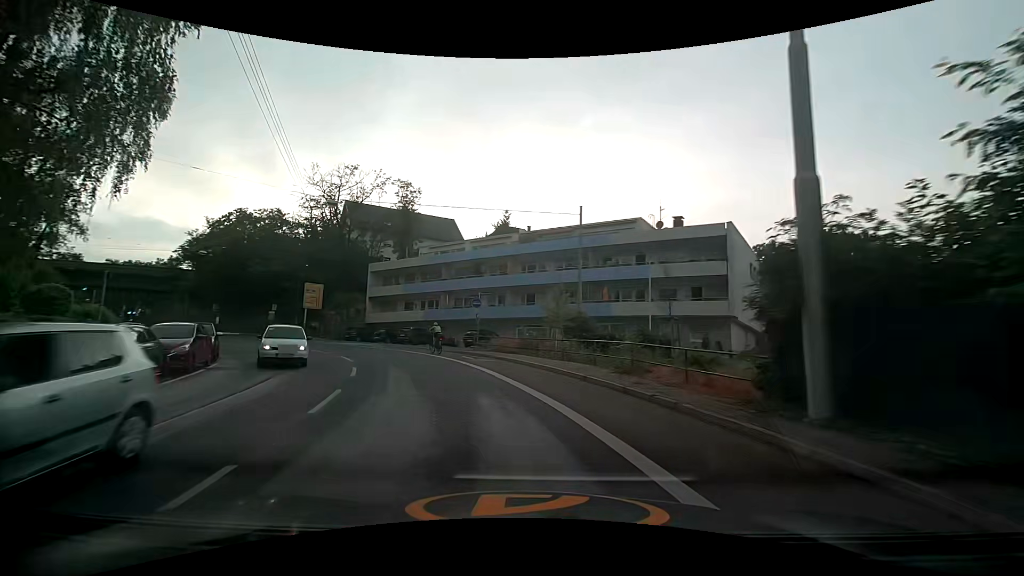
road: secondary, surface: asphalt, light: Day
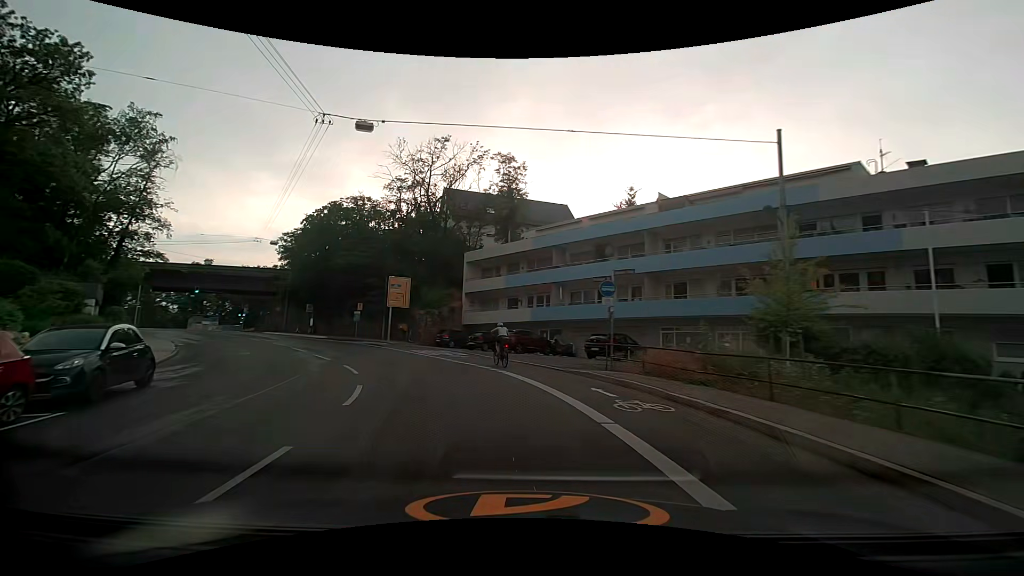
(-1.4, +11.9) m; -13°
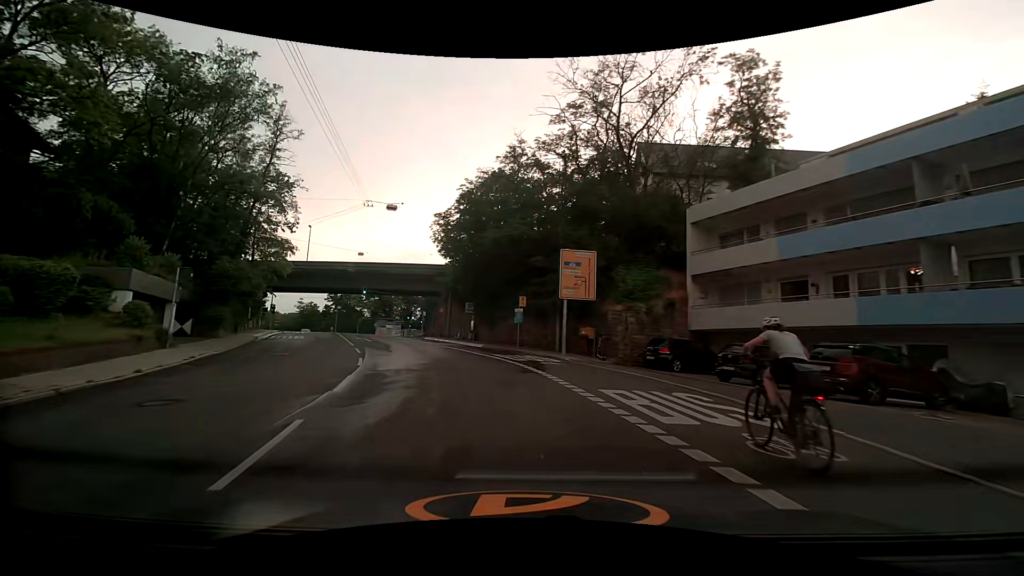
(-3.3, +17.1) m; -22°
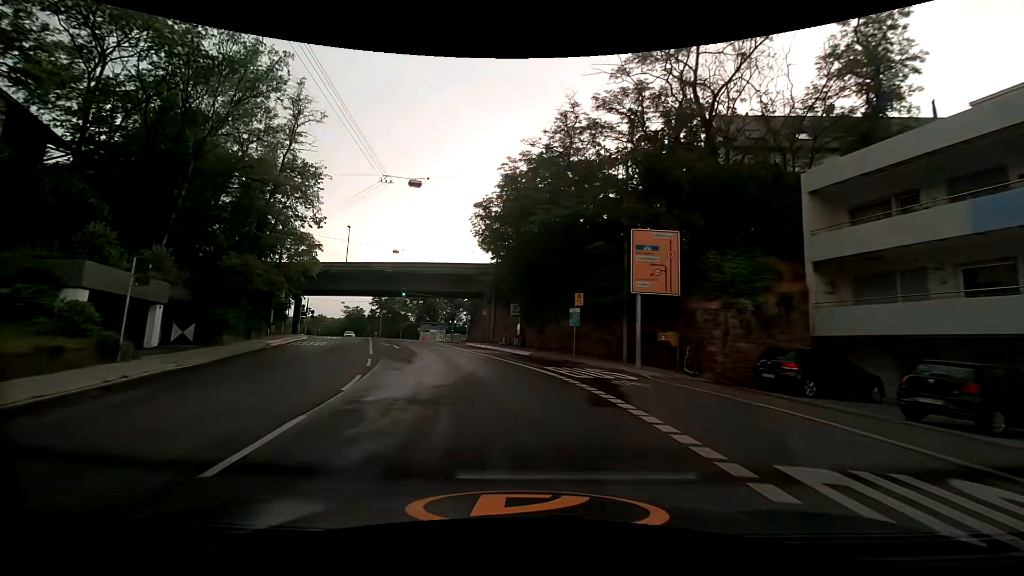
(-0.3, +5.8) m; -5°
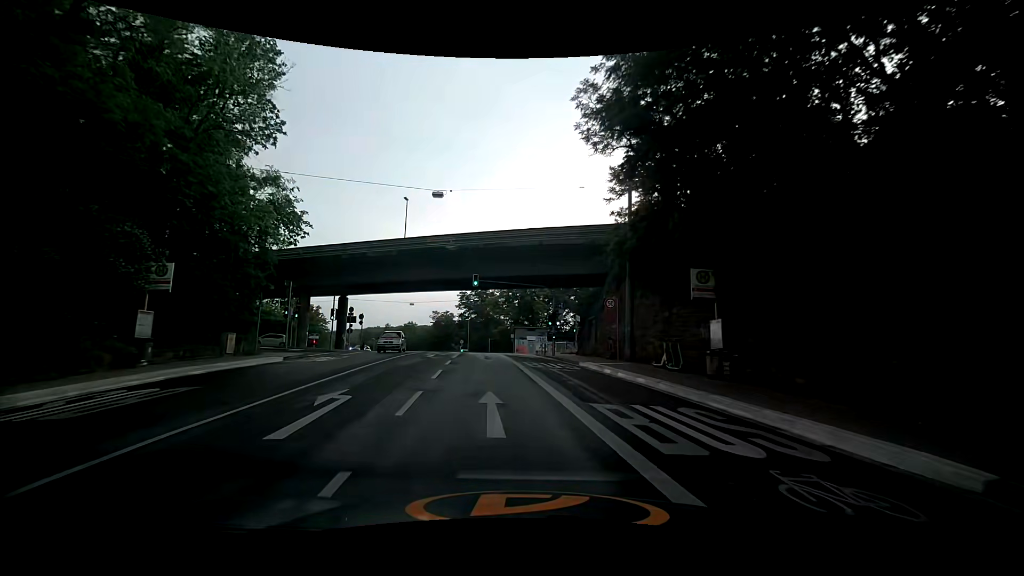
(-2.8, +23.5) m; -12°
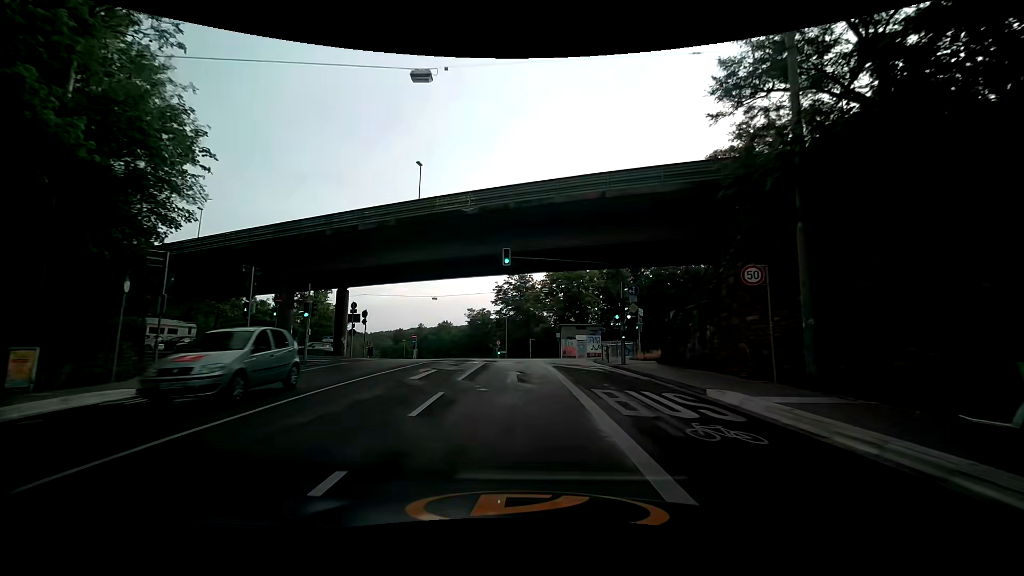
(-0.7, +12.3) m; -5°
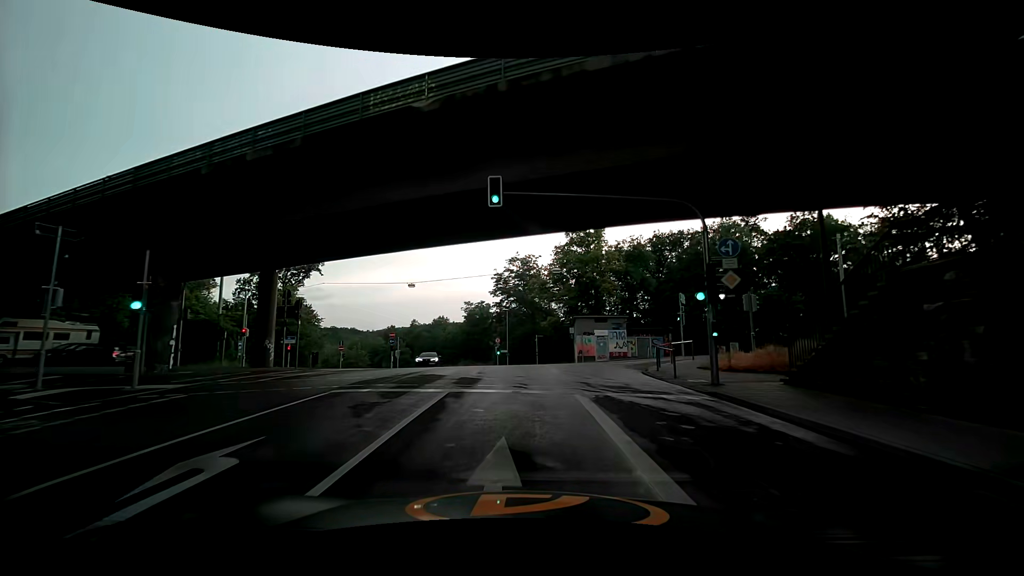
(-0.1, +12.4) m; -1°
